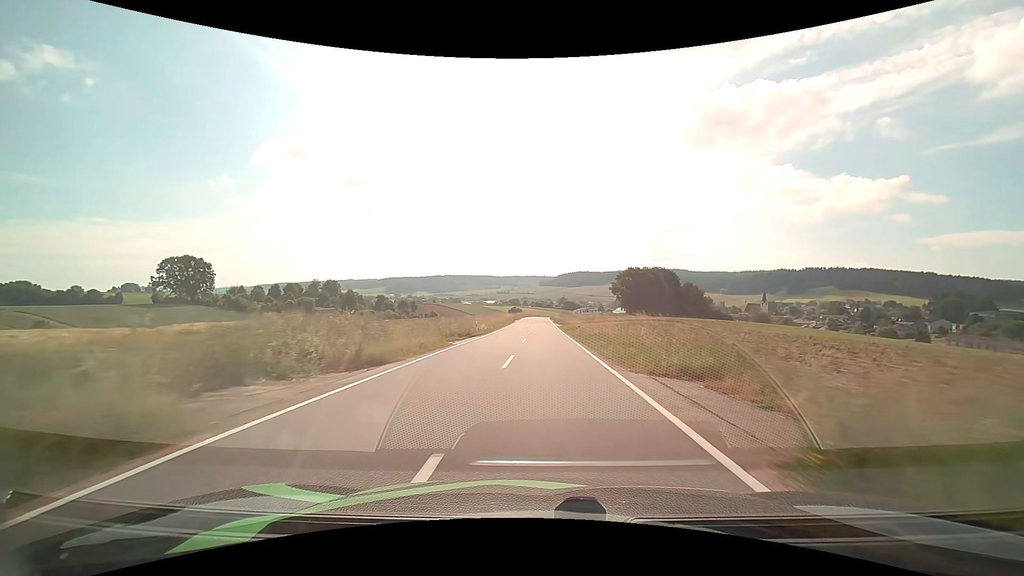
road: tertiary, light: Day
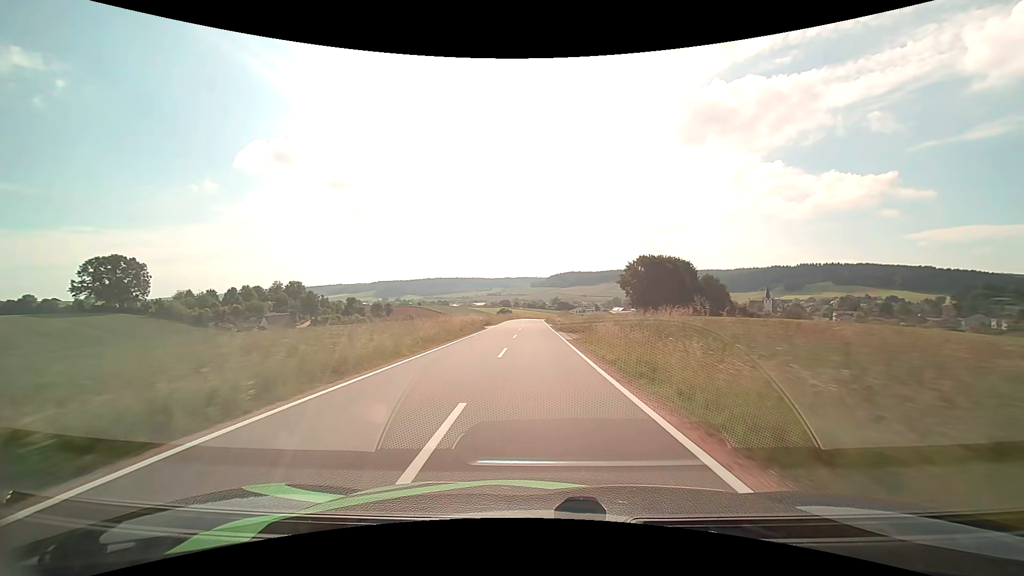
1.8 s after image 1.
(+0.3, +33.6) m; +1°
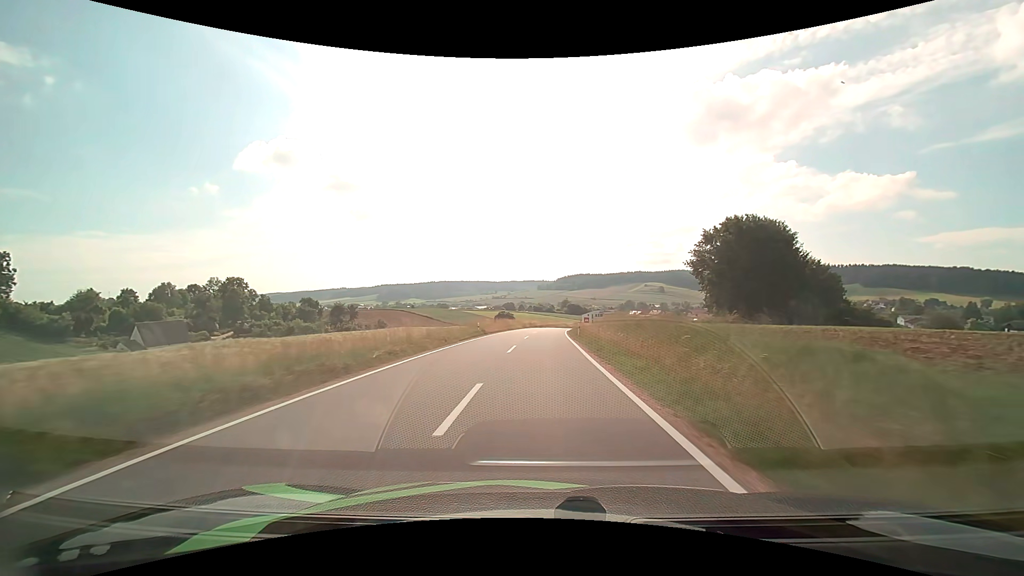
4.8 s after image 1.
(-0.5, +58.6) m; -1°
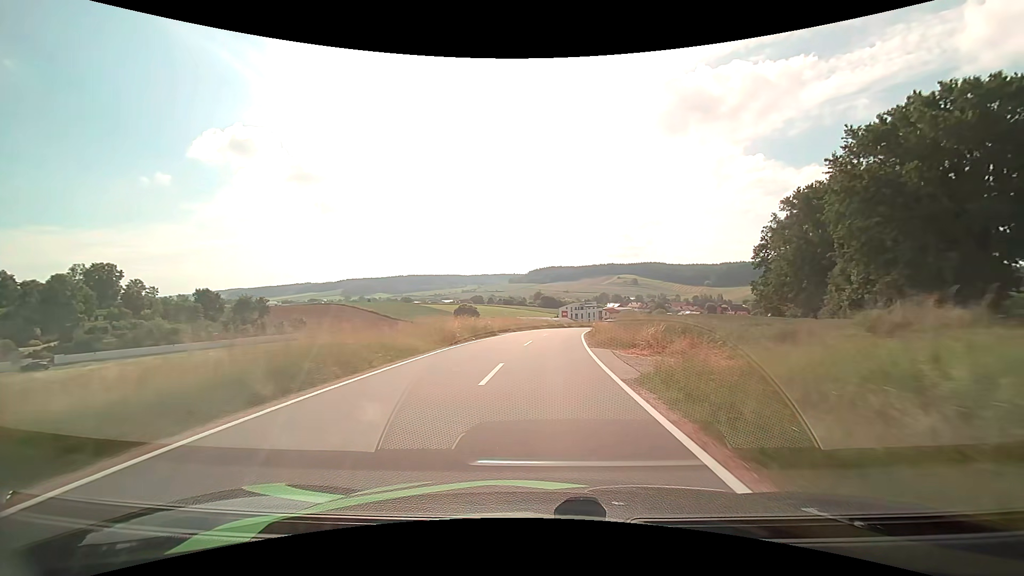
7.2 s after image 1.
(+0.7, +44.2) m; +3°
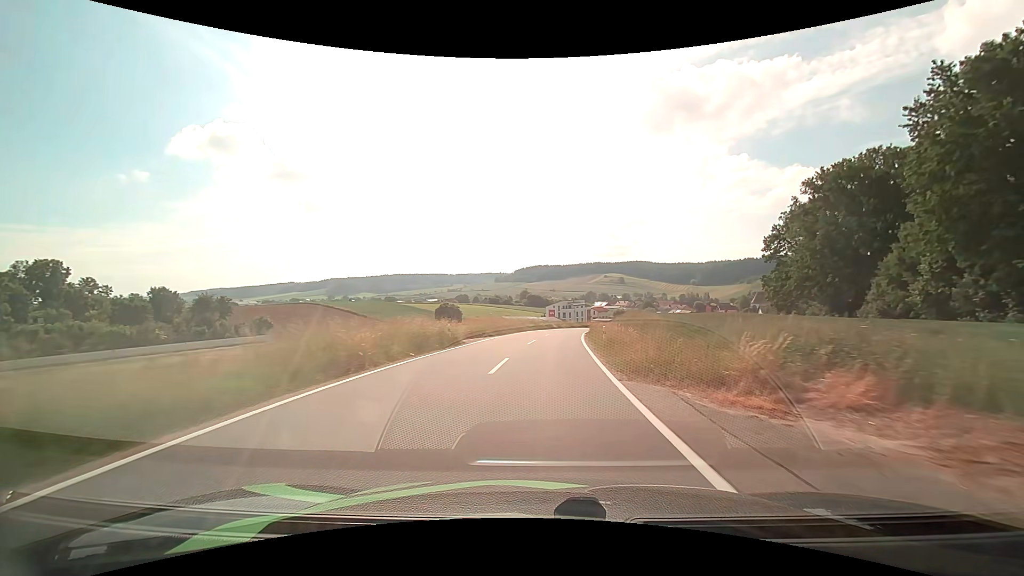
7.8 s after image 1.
(+0.1, +10.5) m; +2°
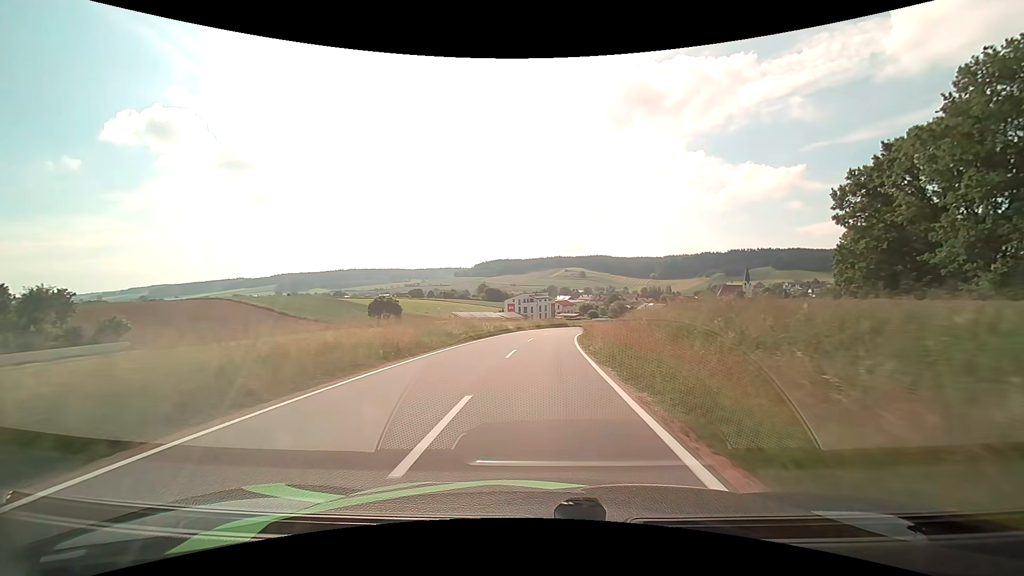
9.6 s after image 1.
(+1.2, +30.9) m; +4°
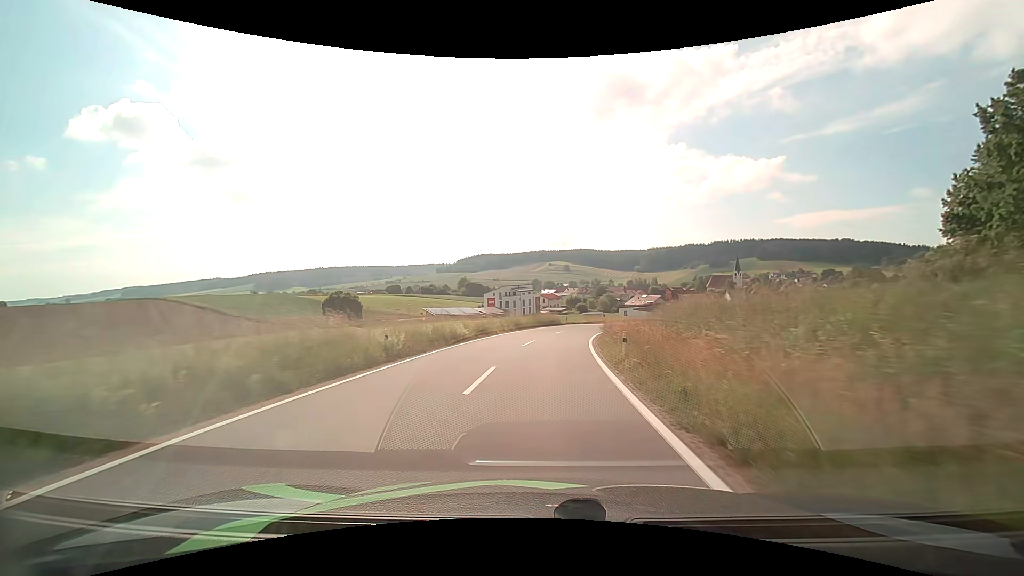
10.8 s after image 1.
(+0.3, +20.3) m; +2°
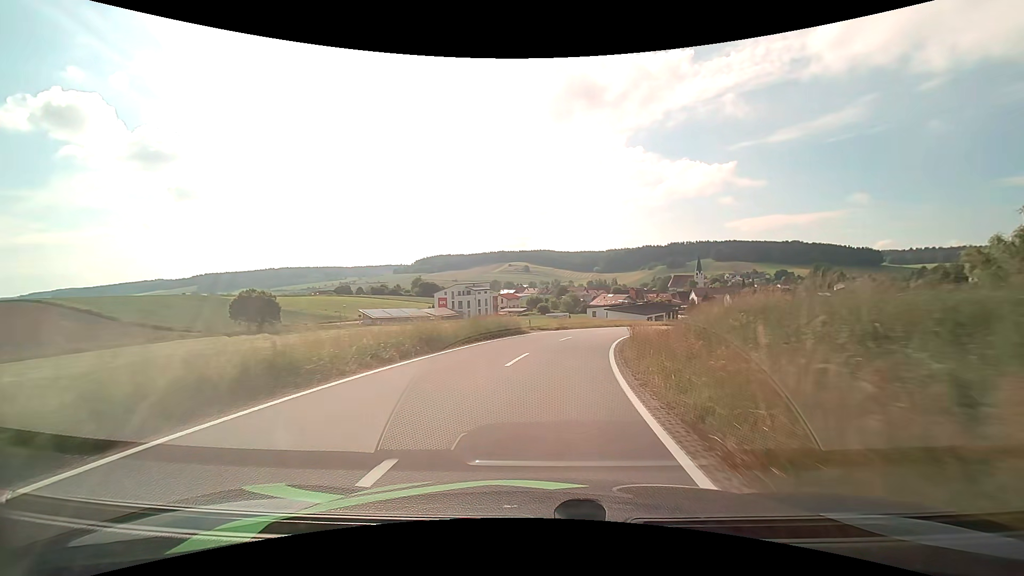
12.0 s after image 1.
(+0.6, +19.6) m; +4°
(0, +10) (+1, +20) (+3, +30) (+6, +39) (+10, +49) (+14, +58) (+19, +66) (+24, +75) (+30, +83) (+35, +91) m
